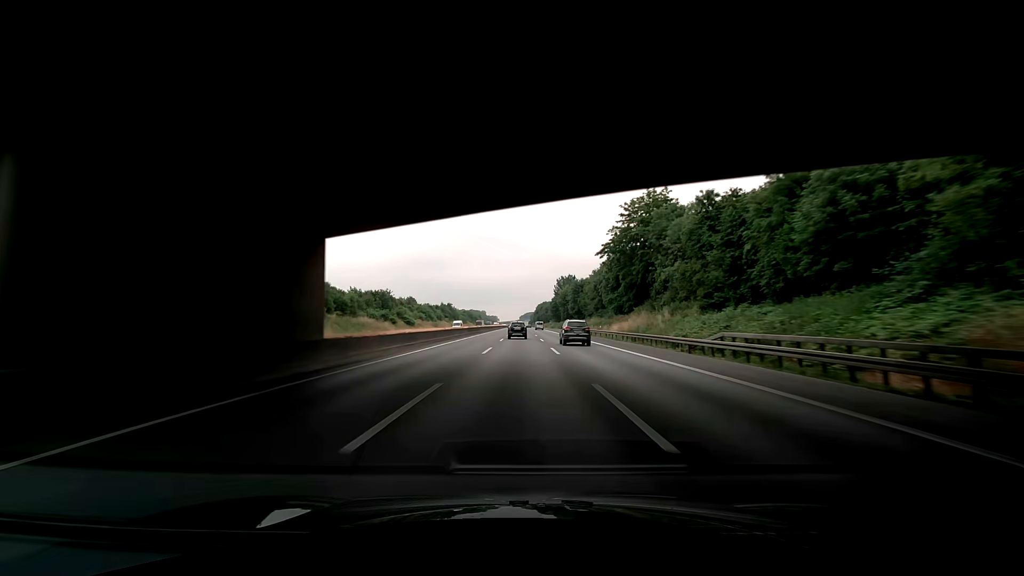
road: motorway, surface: asphalt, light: Day
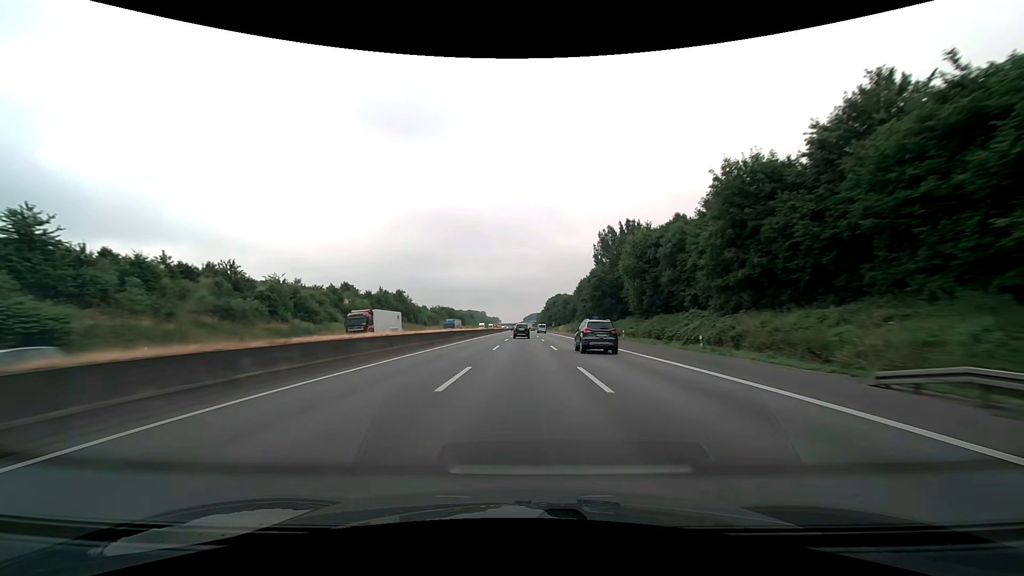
(-0.5, +103.1) m; -1°
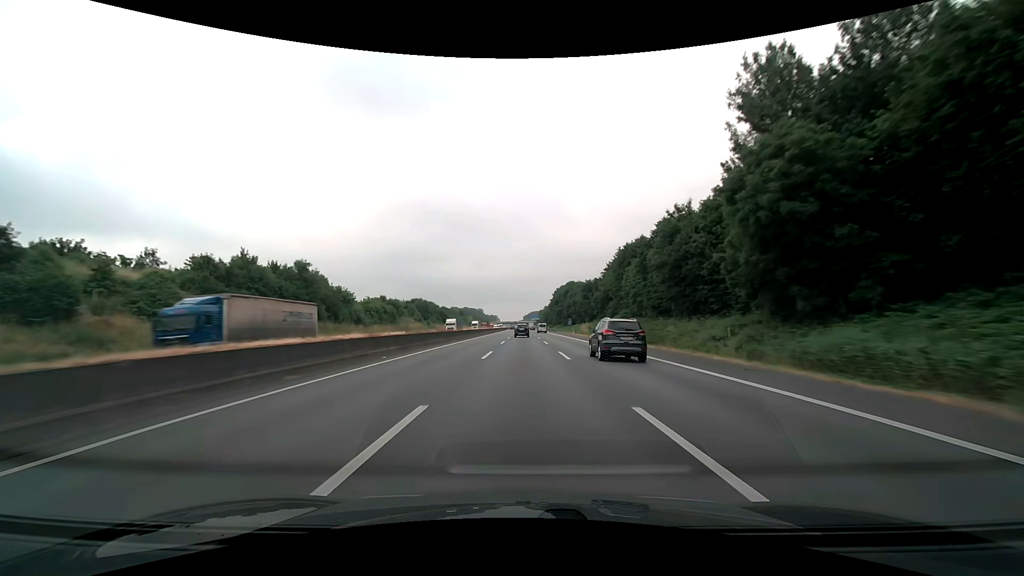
(0.0, +61.9) m; 0°
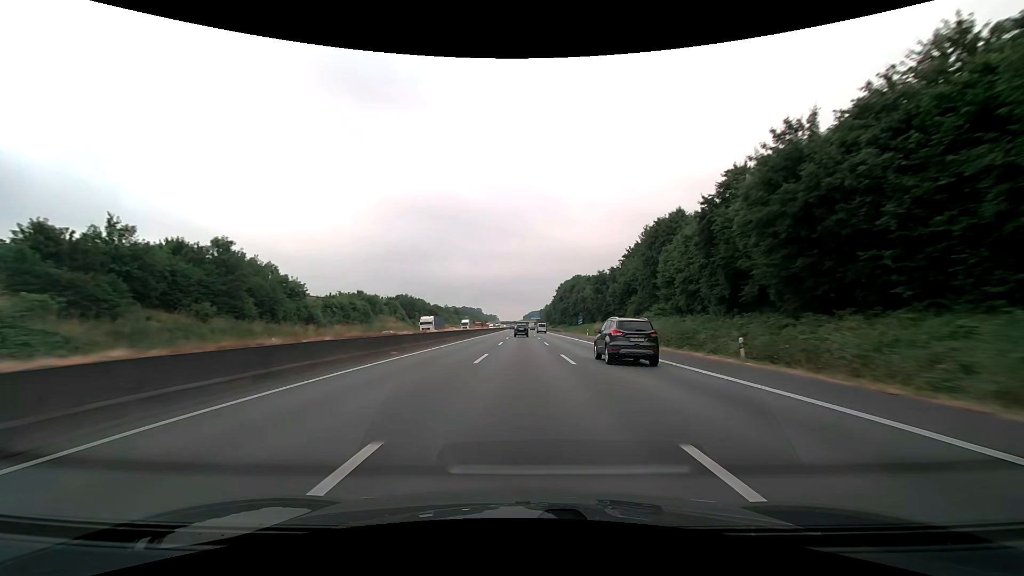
(0.0, +20.6) m; 0°
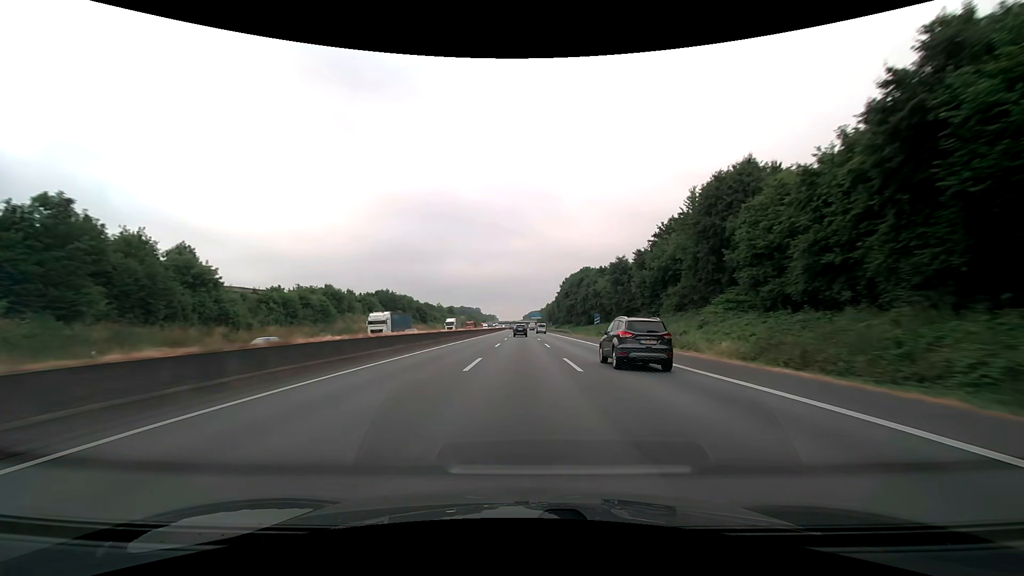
(0.0, +20.6) m; 0°
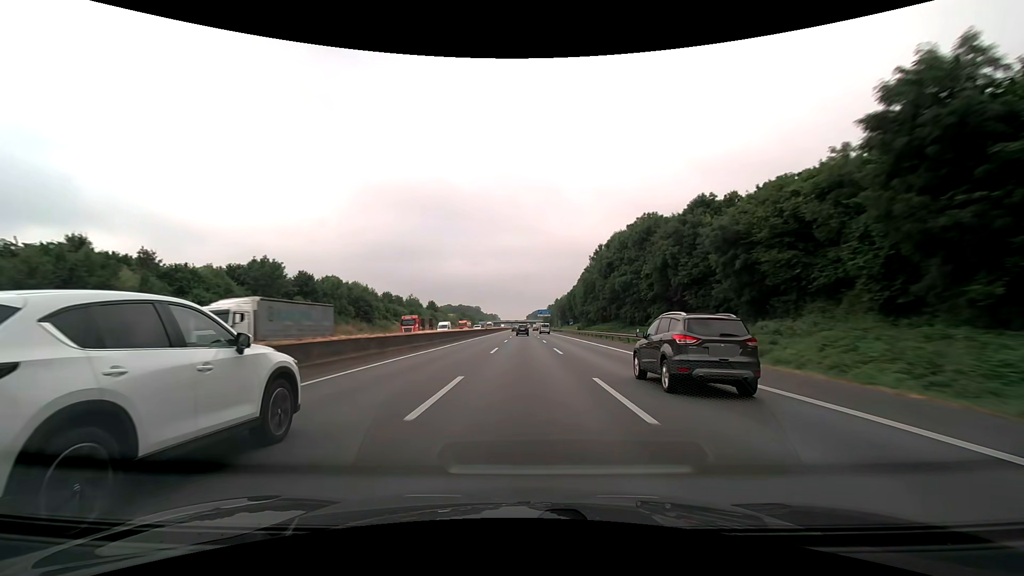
(-0.2, +61.9) m; 0°
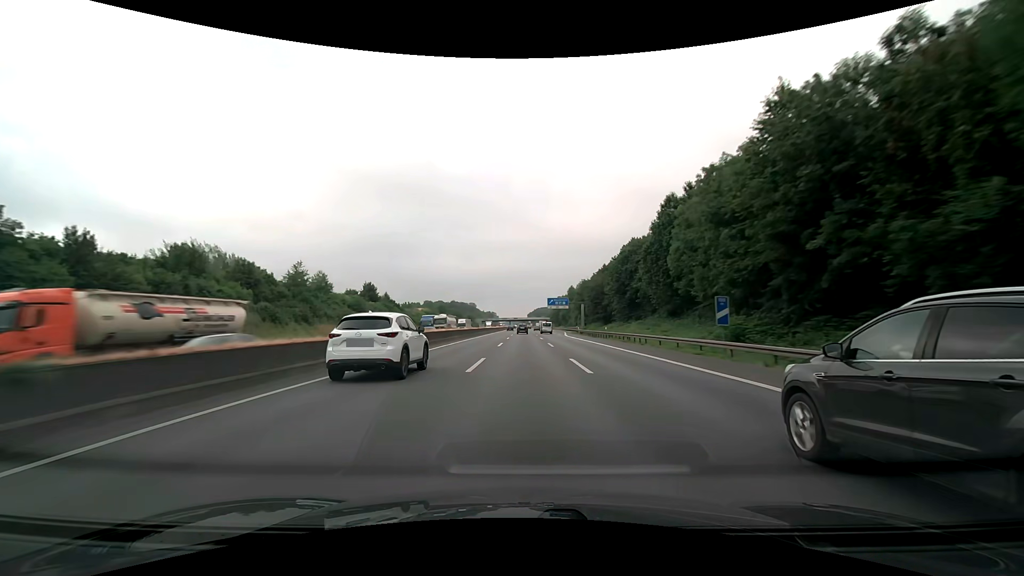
(-0.1, +82.6) m; 0°
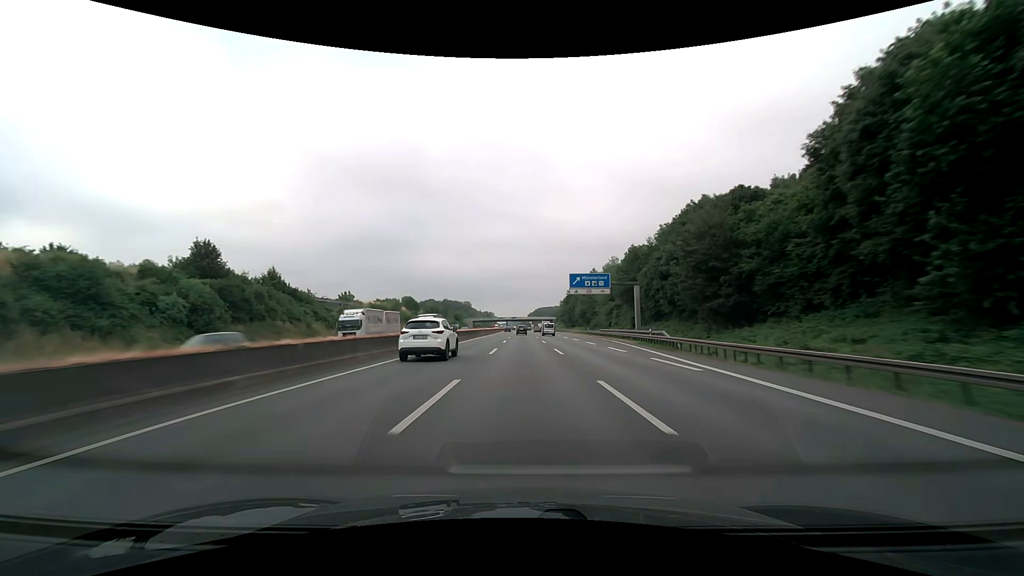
(0.0, +62.0) m; 0°
(0, +10) (0, +20) (0, +30) (0, +40) (0, +50) (0, +60) (0, +70) (0, +80) (0, +90) (0, +100) m
